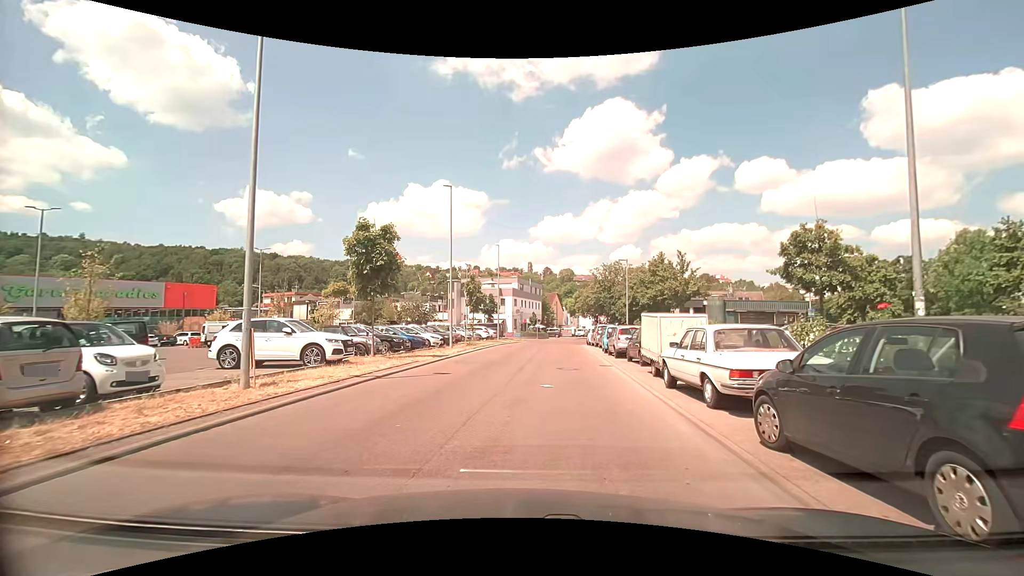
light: Day
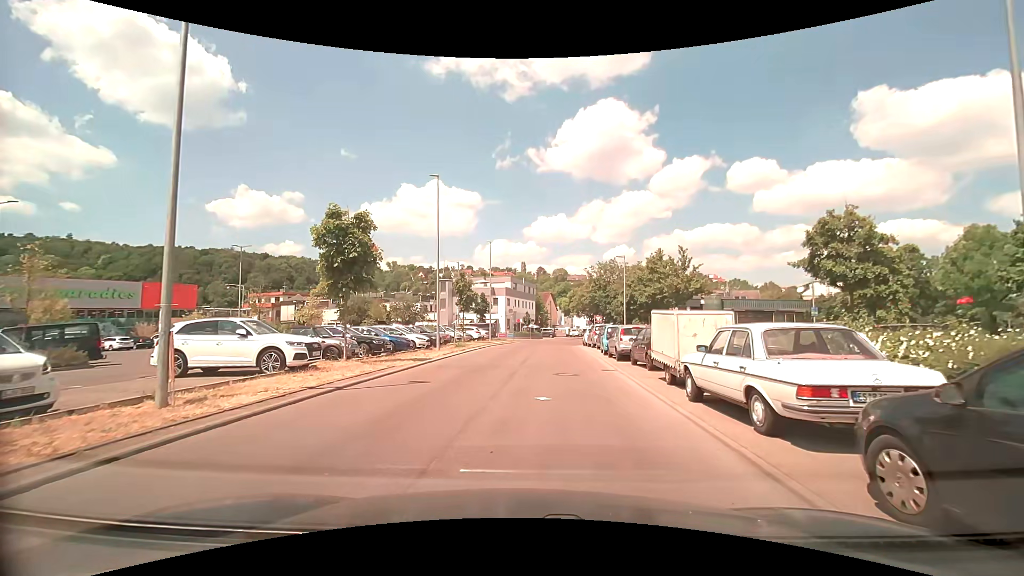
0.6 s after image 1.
(0.0, +2.2) m; +2°
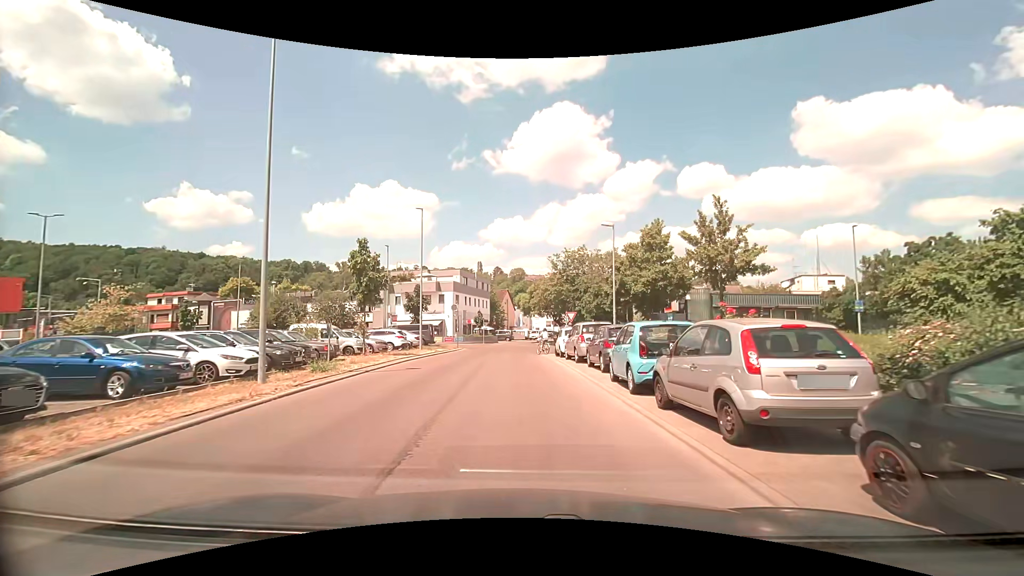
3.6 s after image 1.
(+0.5, +15.0) m; +5°
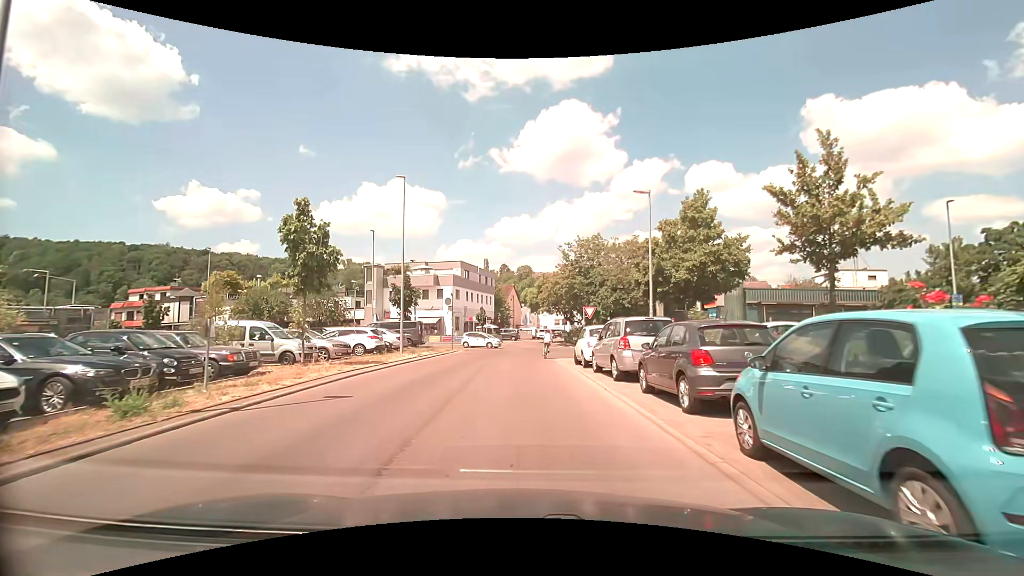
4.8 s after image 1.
(-0.1, +7.4) m; -1°
